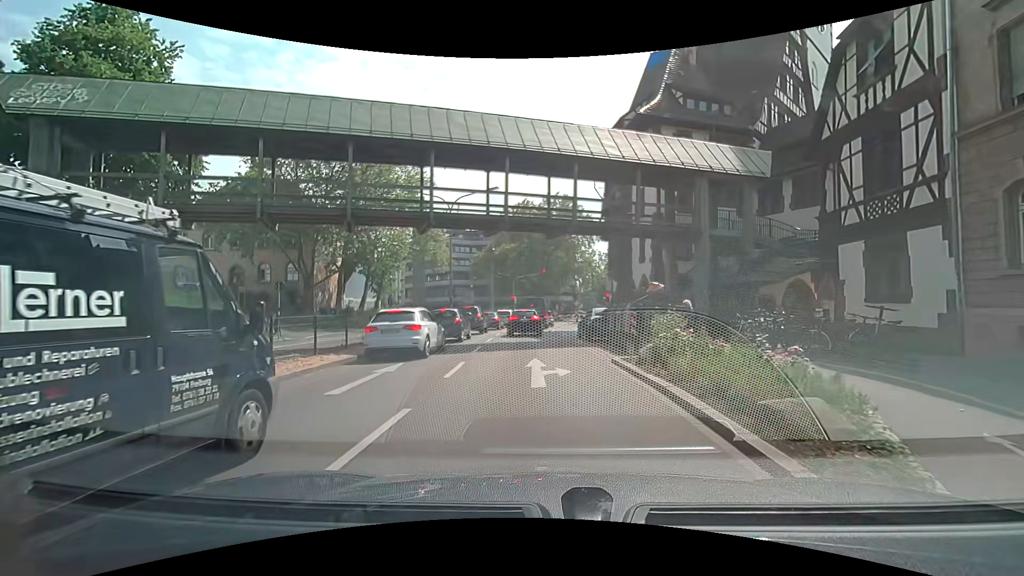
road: primary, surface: asphalt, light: Day
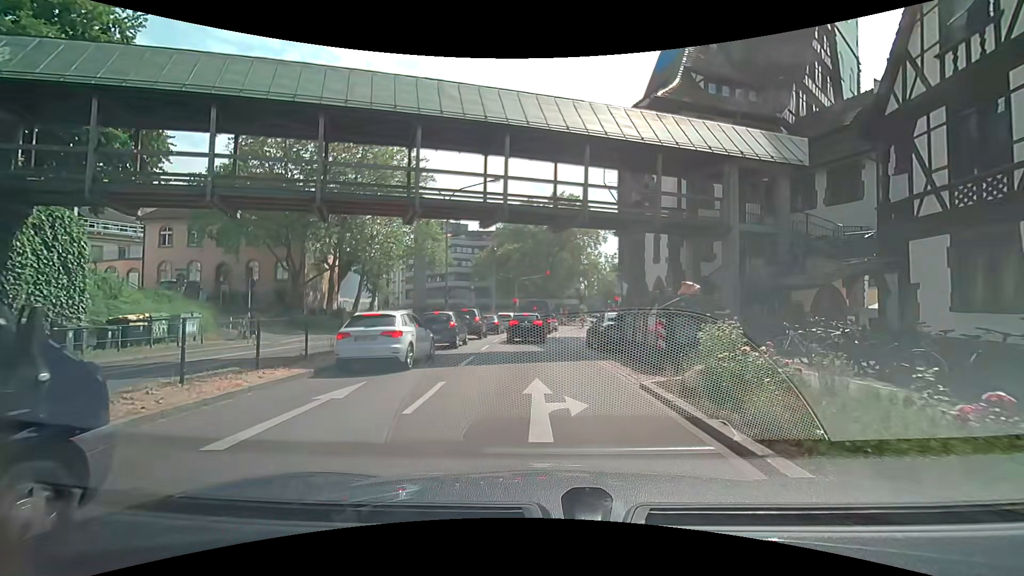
(0.0, +2.9) m; +2°
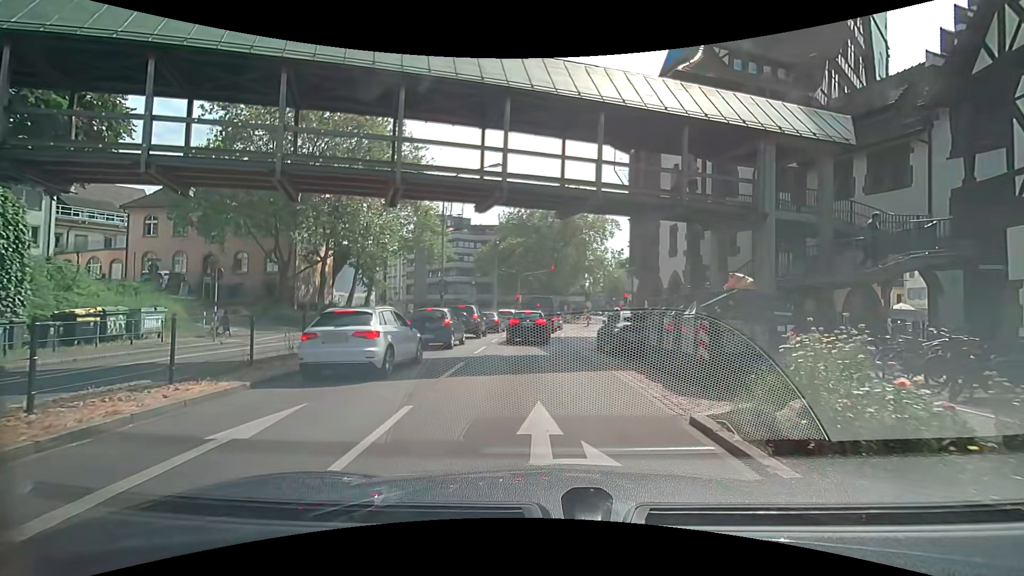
(0.0, +2.6) m; -1°
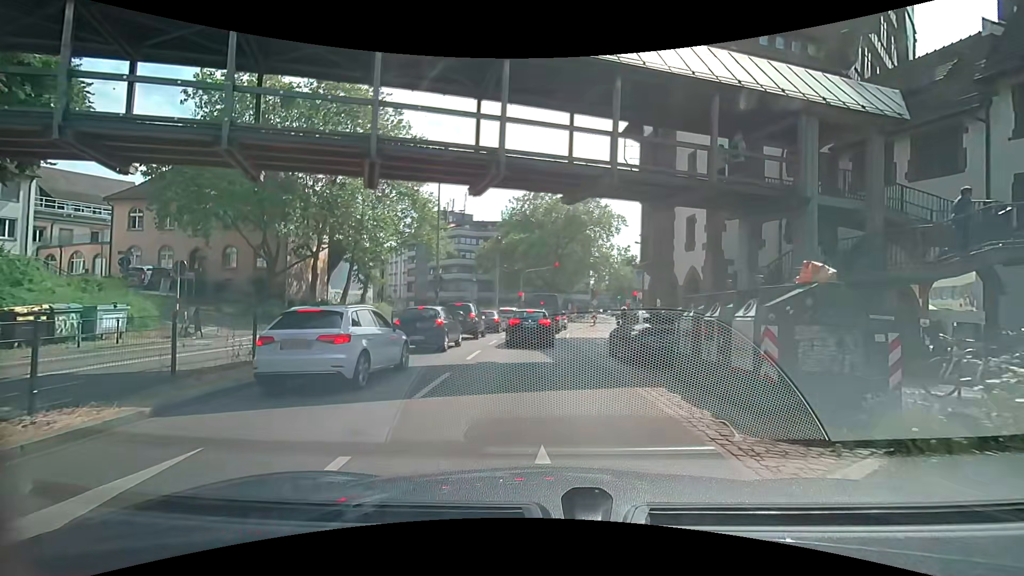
(0.0, +2.3) m; 0°
